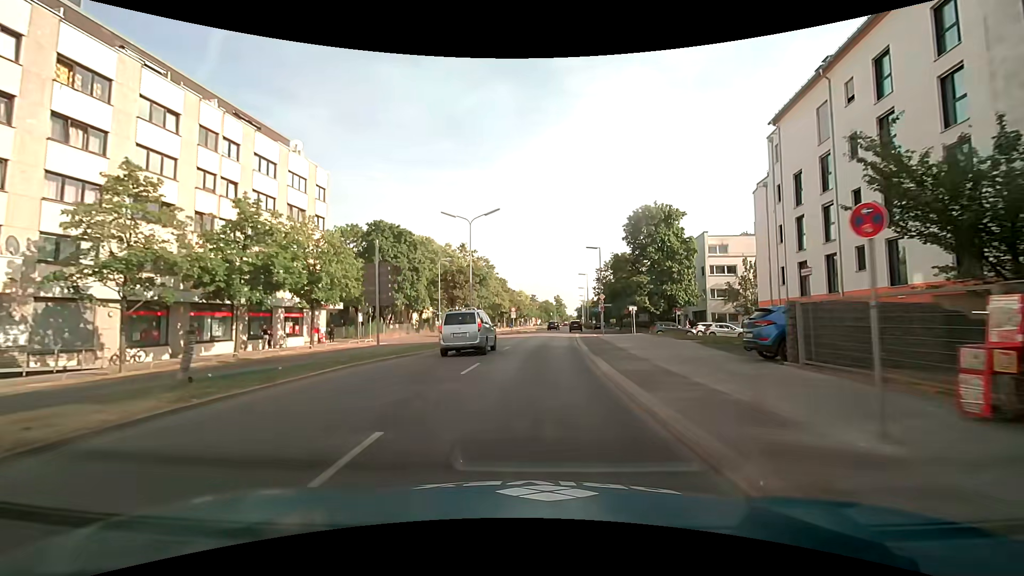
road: secondary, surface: asphalt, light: Day
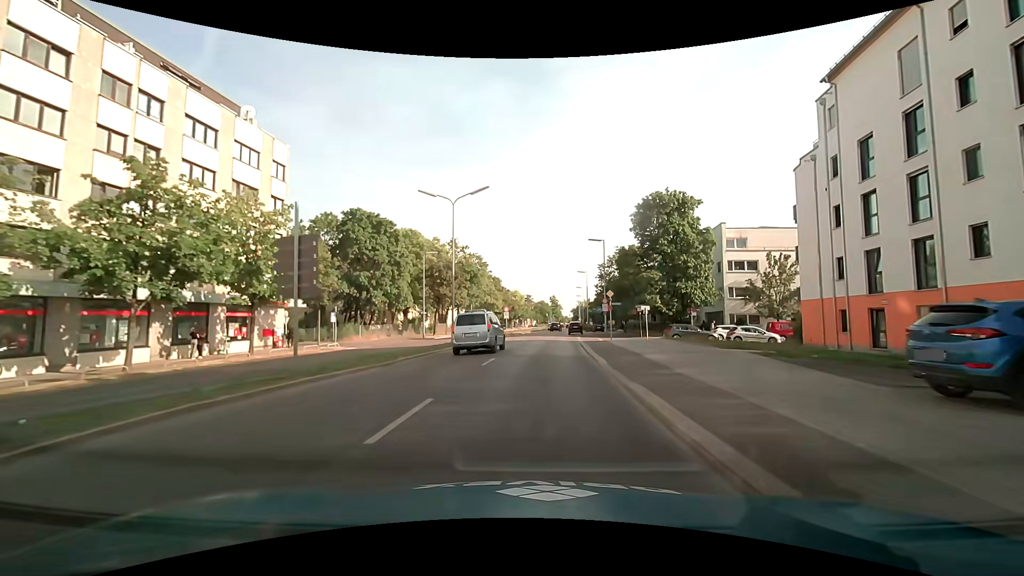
(+0.1, +7.0) m; +1°
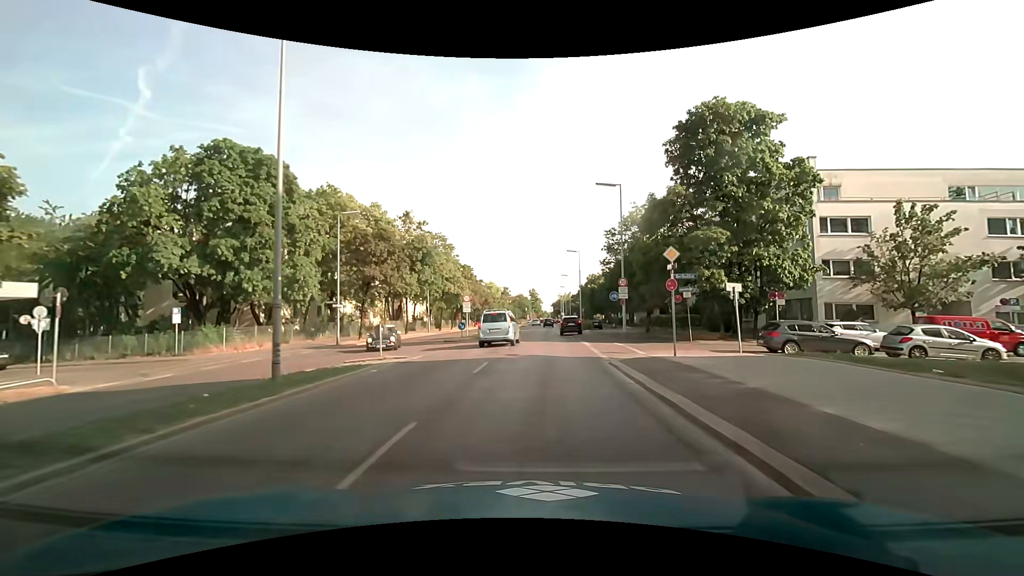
(+0.3, +21.0) m; +3°
(0, +10) (0, +20) (0, +30) (0, +40) (+1, +50) (+1, +60) (+2, +70) (+3, +80) (+3, +90) (+4, +100) m
